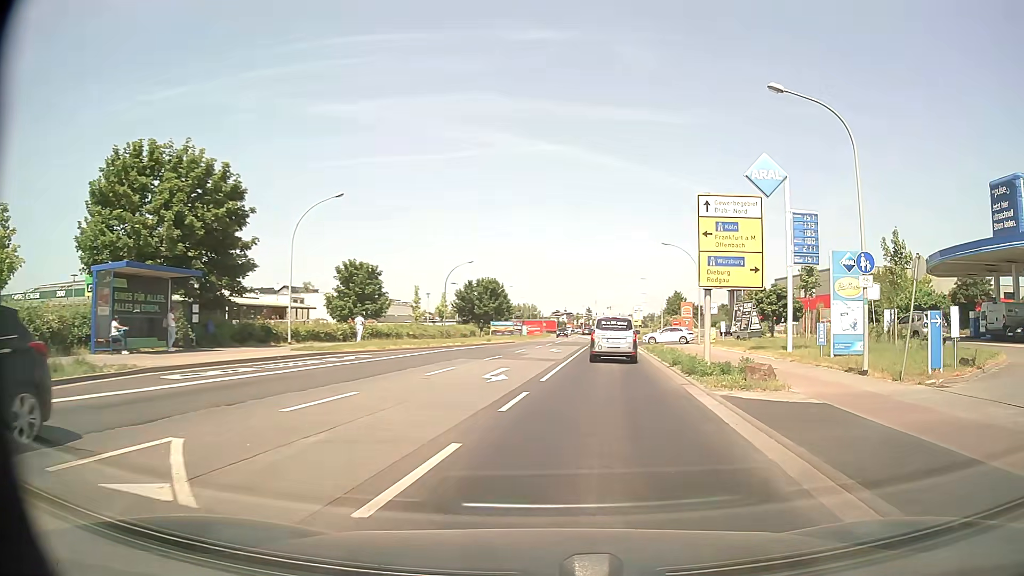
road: tertiary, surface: asphalt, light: Day
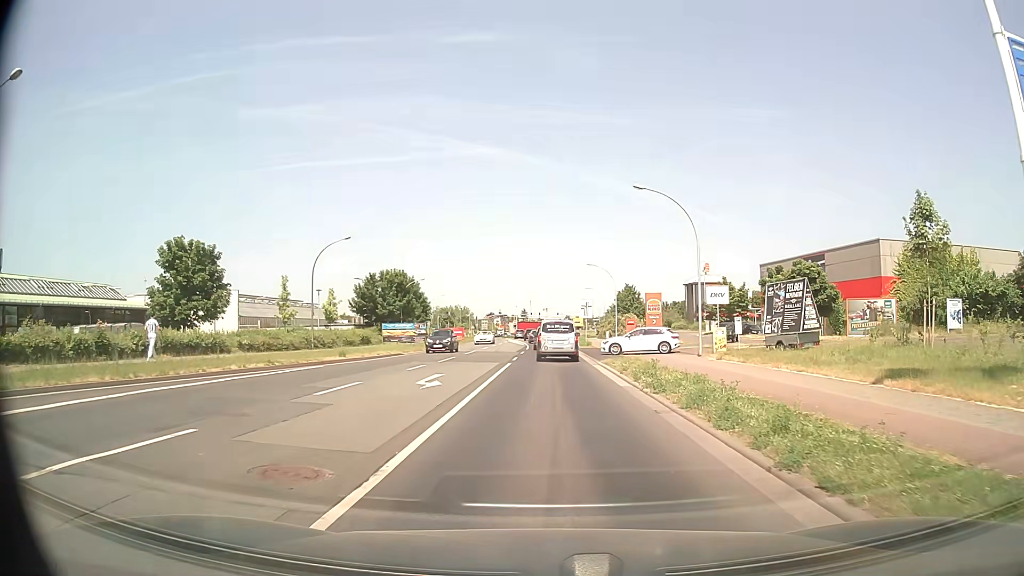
(+1.9, +21.2) m; +6°
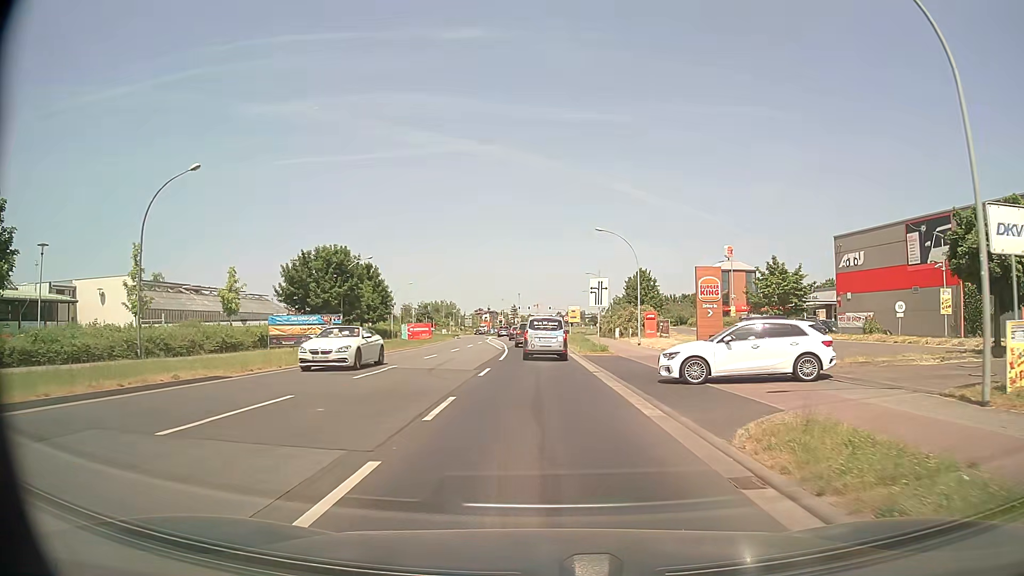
(+0.1, +21.3) m; 0°
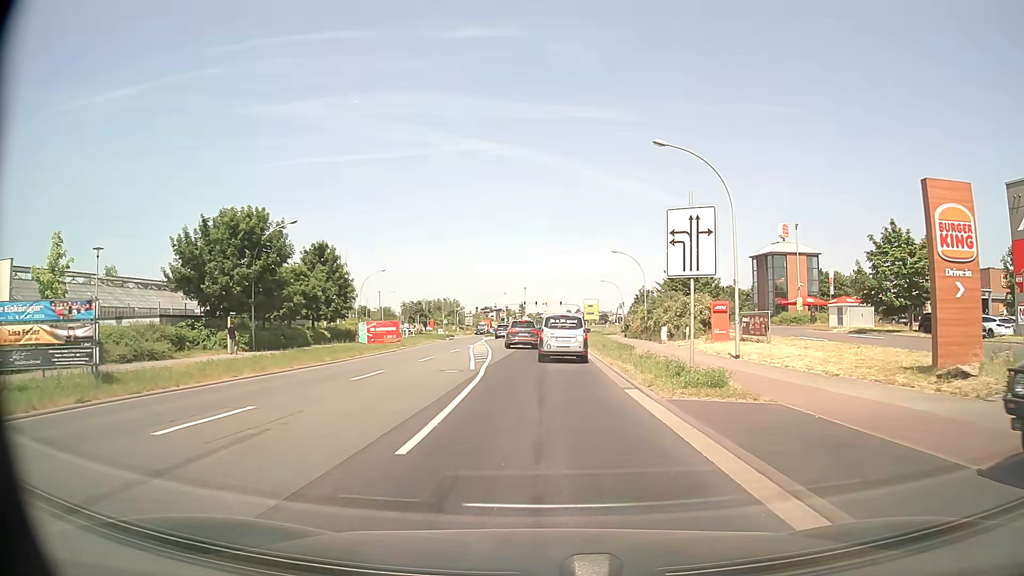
(-0.2, +20.9) m; -1°
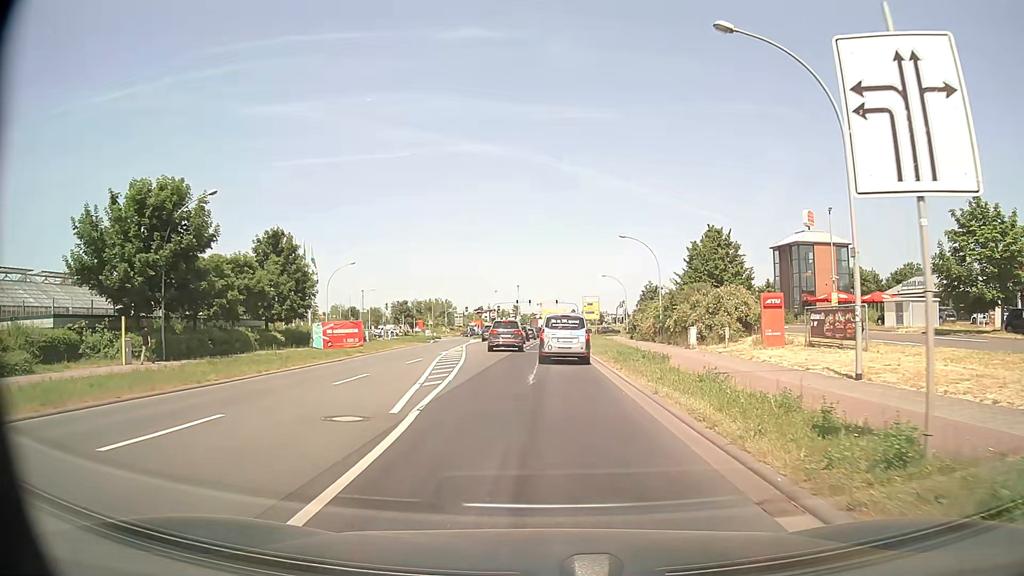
(0.0, +9.9) m; 0°
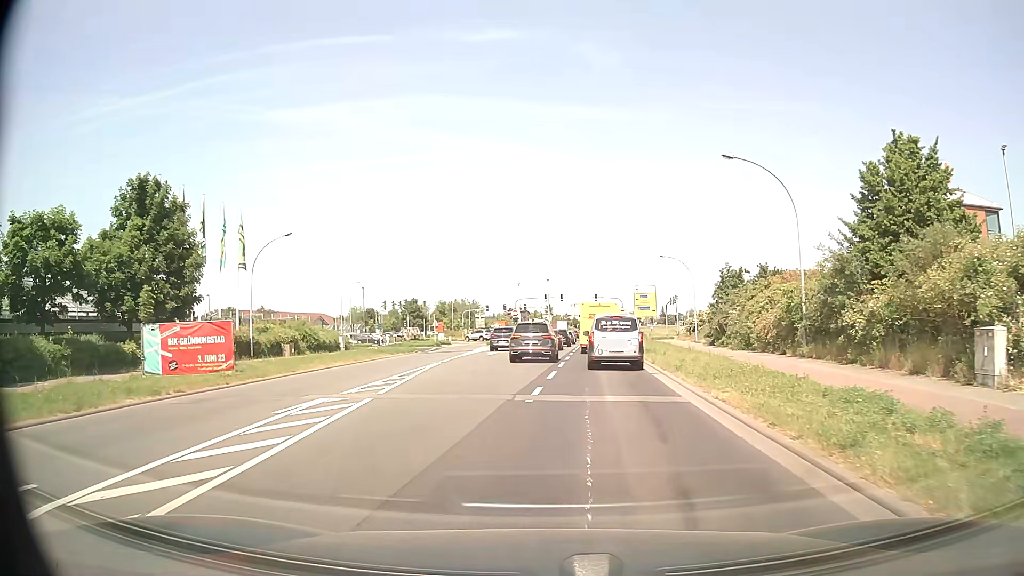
(-0.1, +22.9) m; -3°
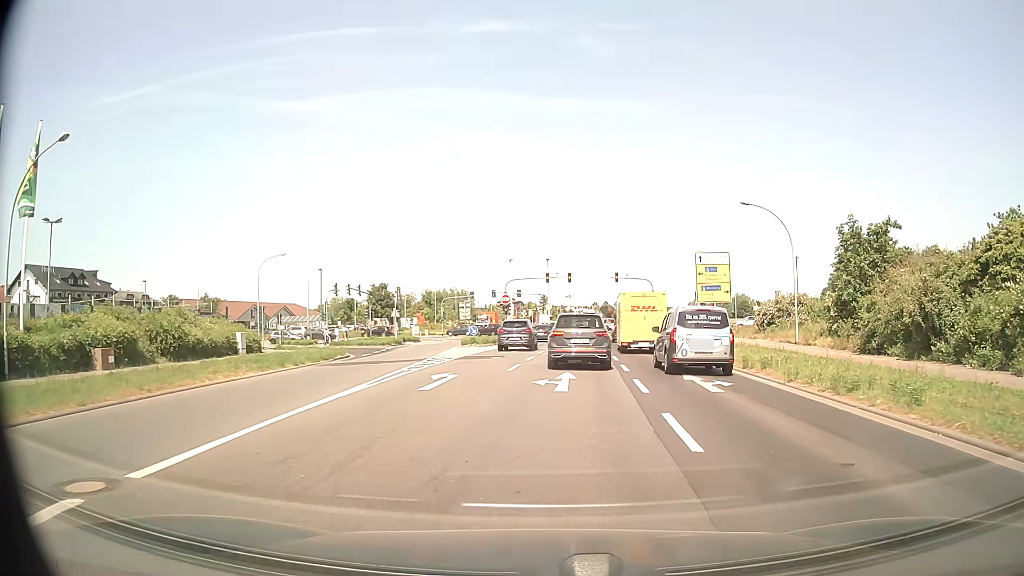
(-0.8, +23.2) m; 0°
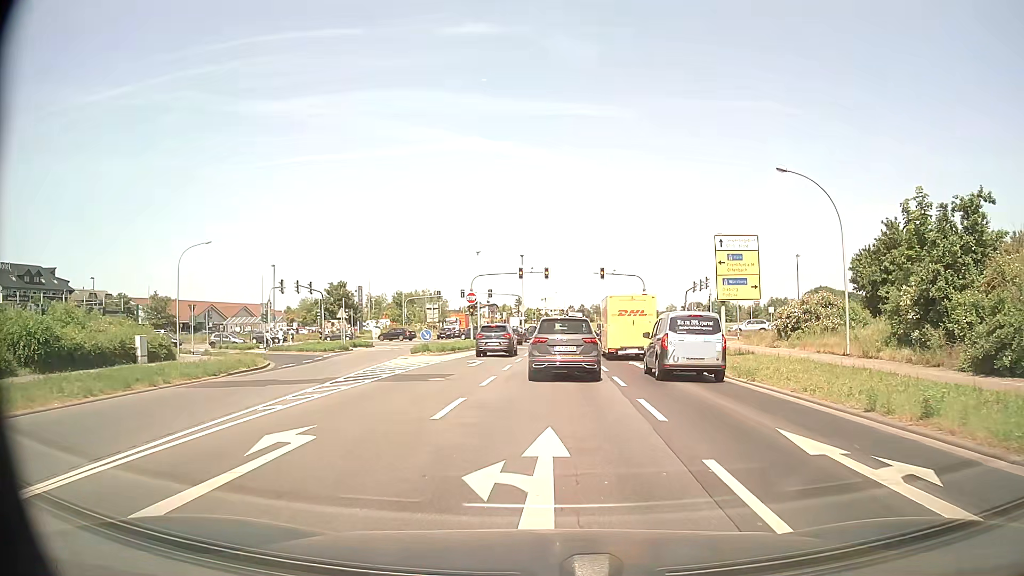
(+0.2, +9.2) m; +2°
